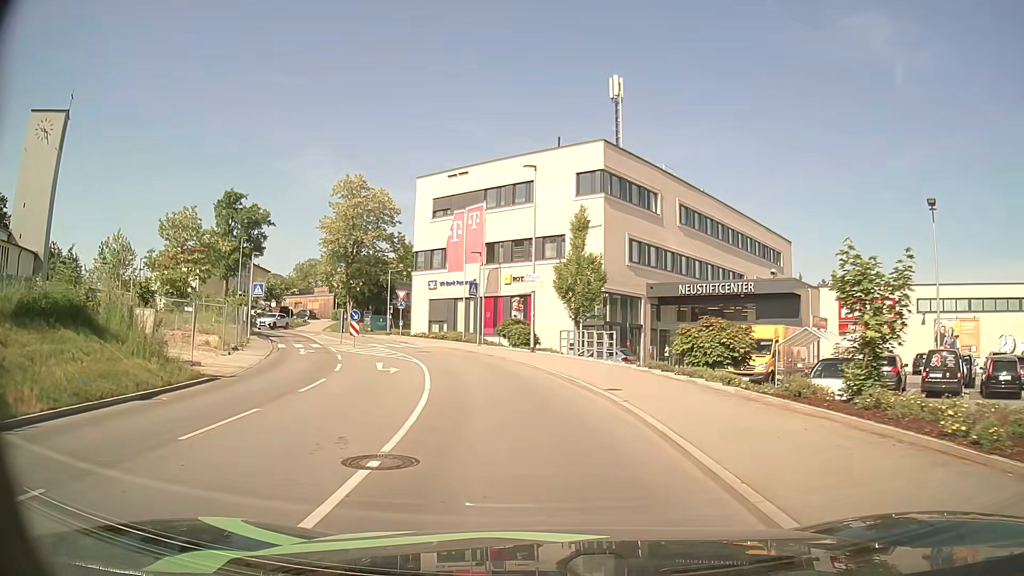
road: tertiary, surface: asphalt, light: Day
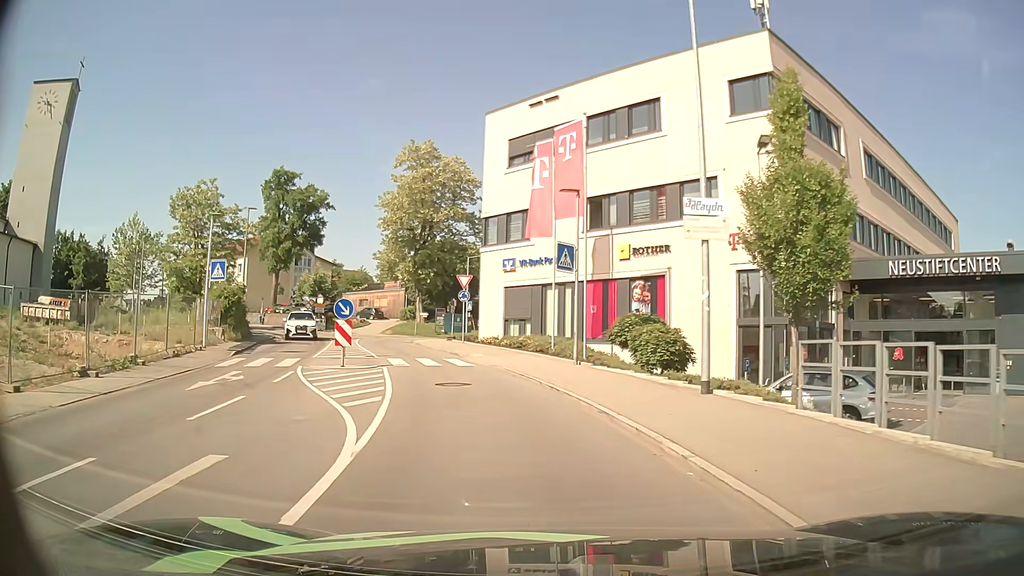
(-1.1, +17.3) m; -9°
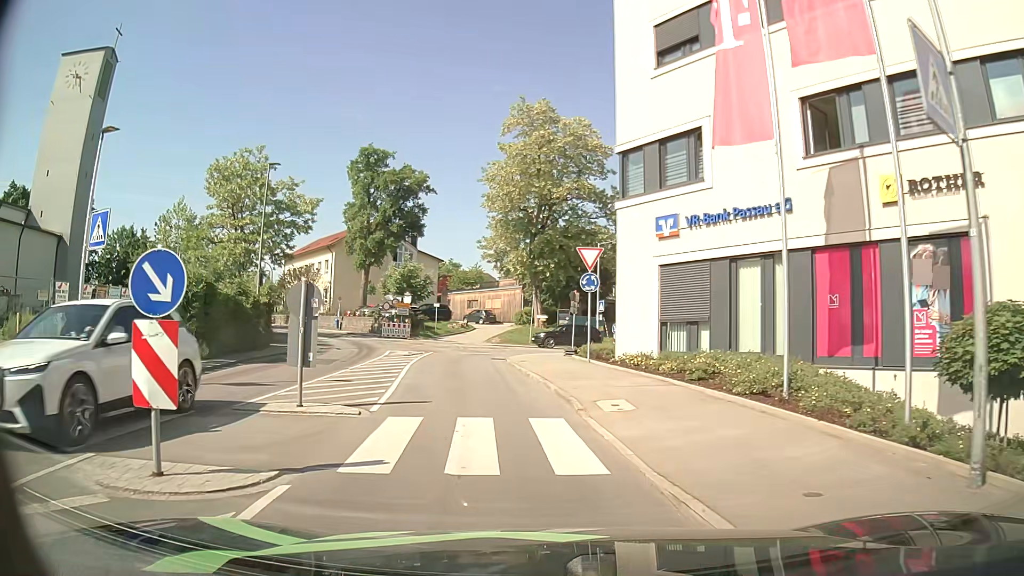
(-1.2, +14.6) m; -10°
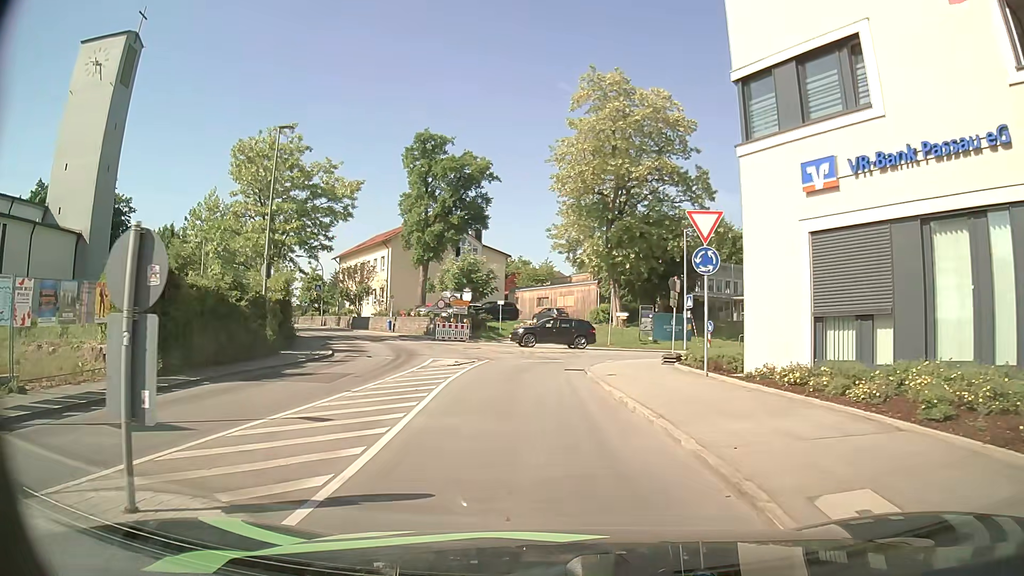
(-0.5, +6.5) m; -5°
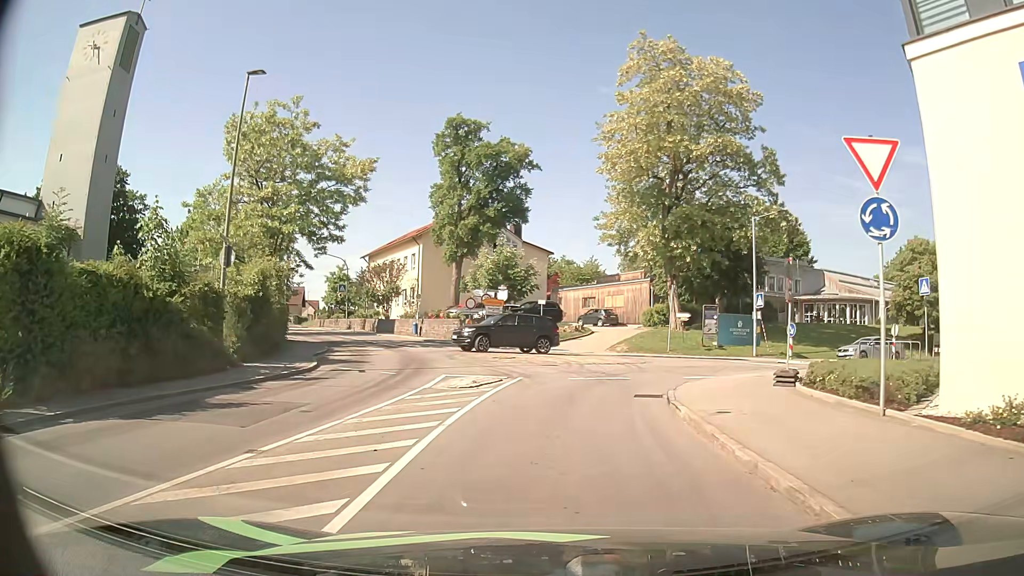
(-0.4, +6.2) m; -5°
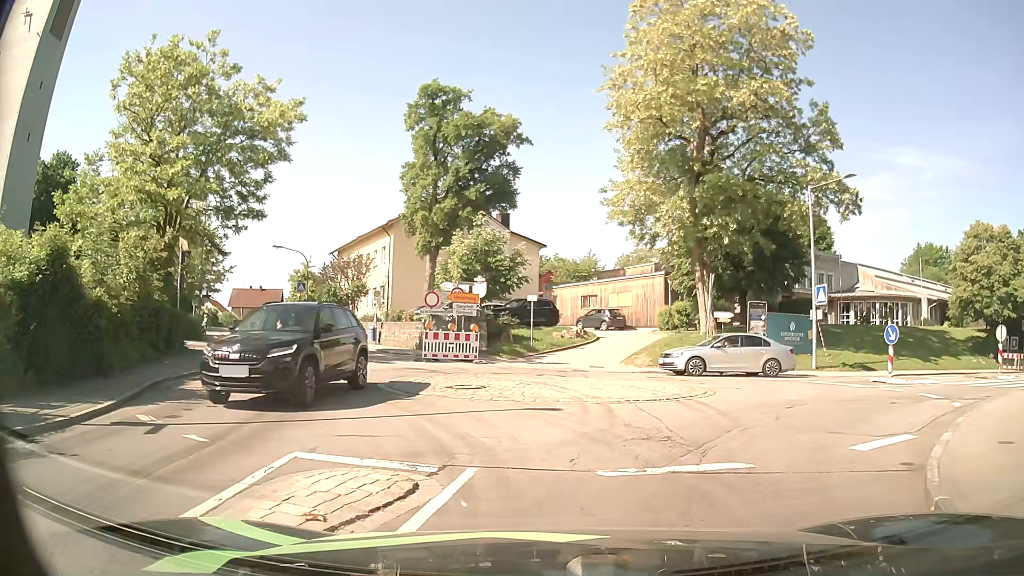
(-0.1, +9.7) m; +1°
